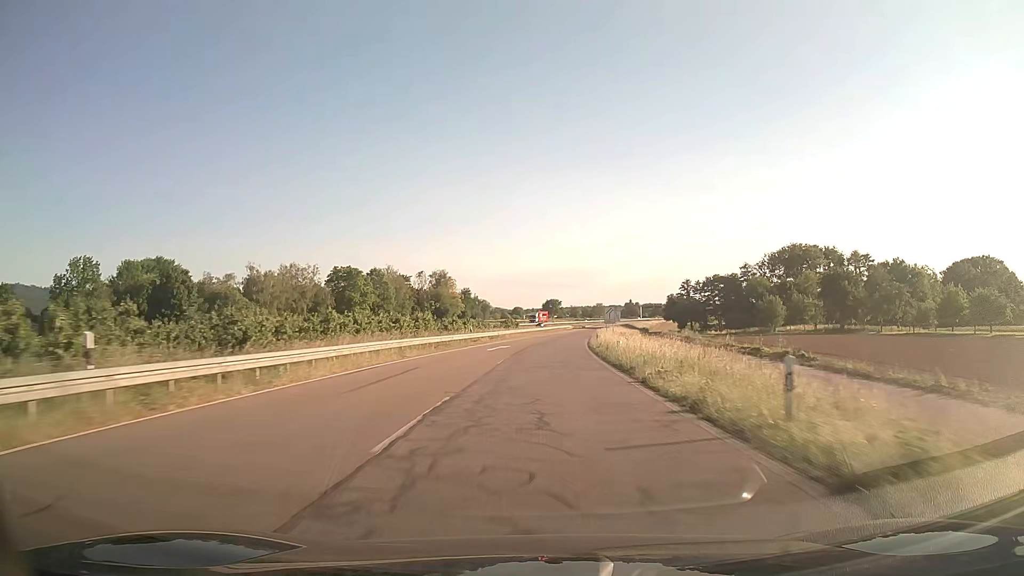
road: trunk_link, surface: asphalt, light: Day
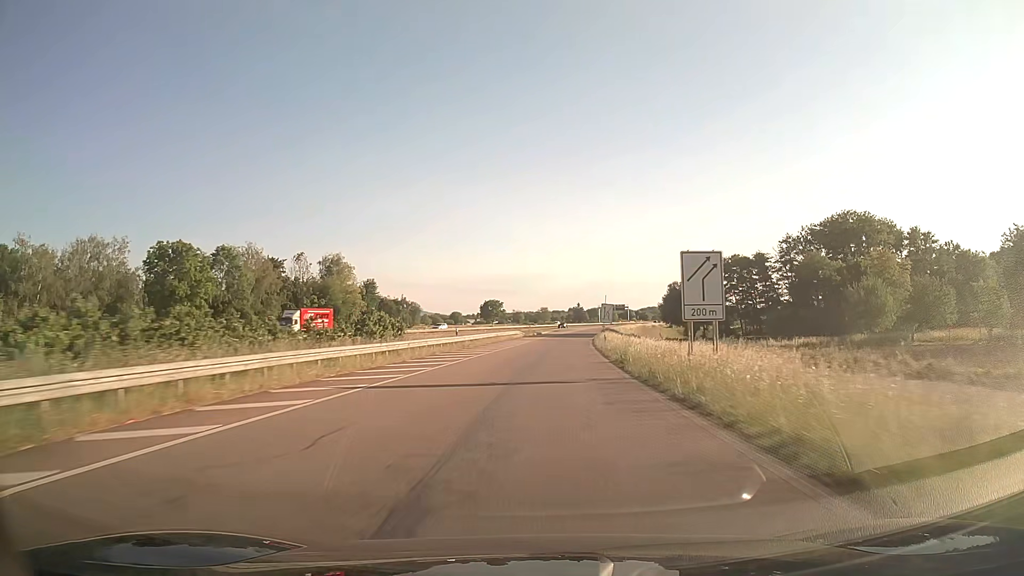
(+2.3, +61.3) m; +5°
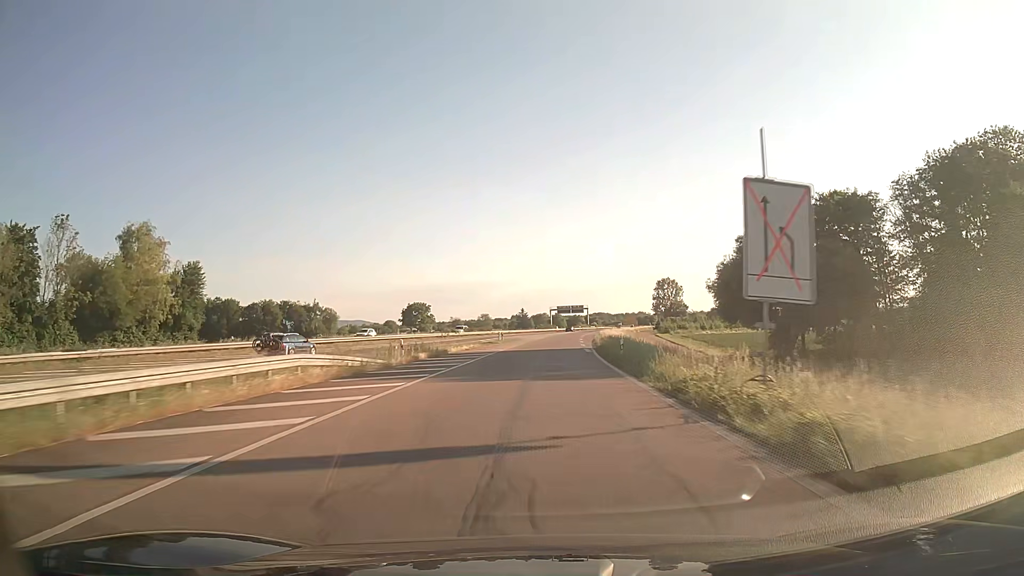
(+2.9, +61.2) m; +5°
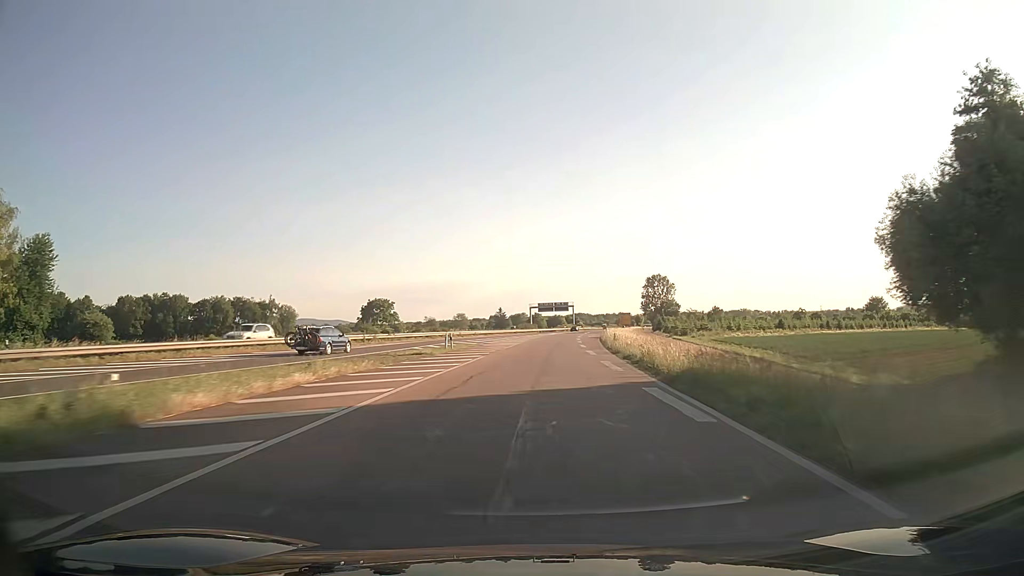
(+0.4, +30.5) m; +2°
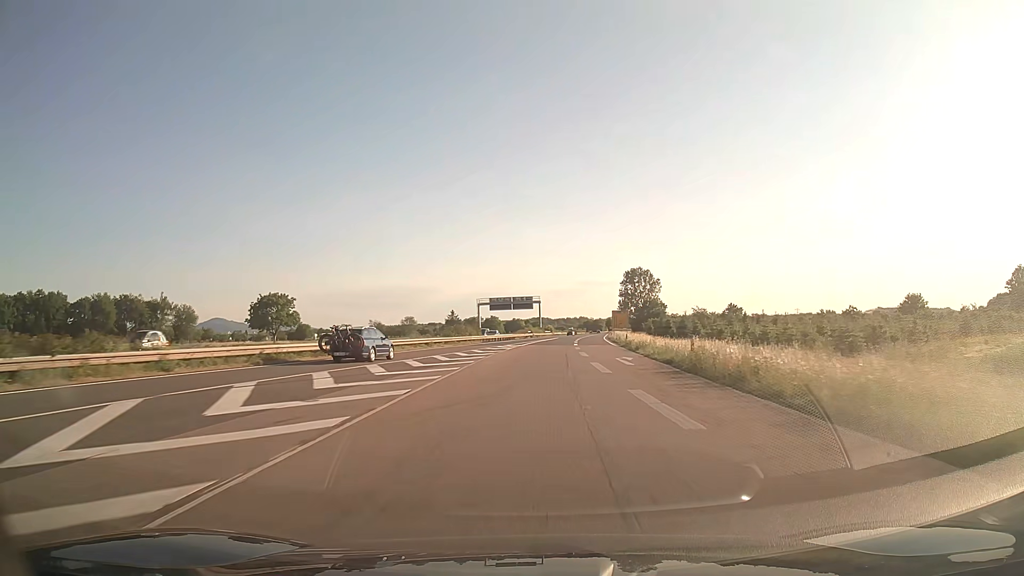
(+1.8, +59.9) m; +3°
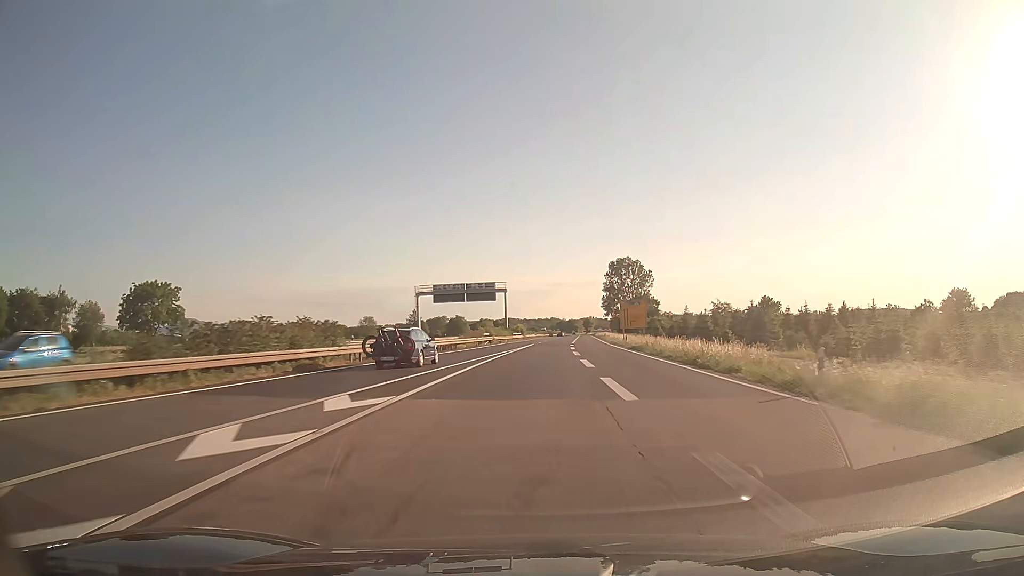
(+1.1, +43.8) m; +3°
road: trunk
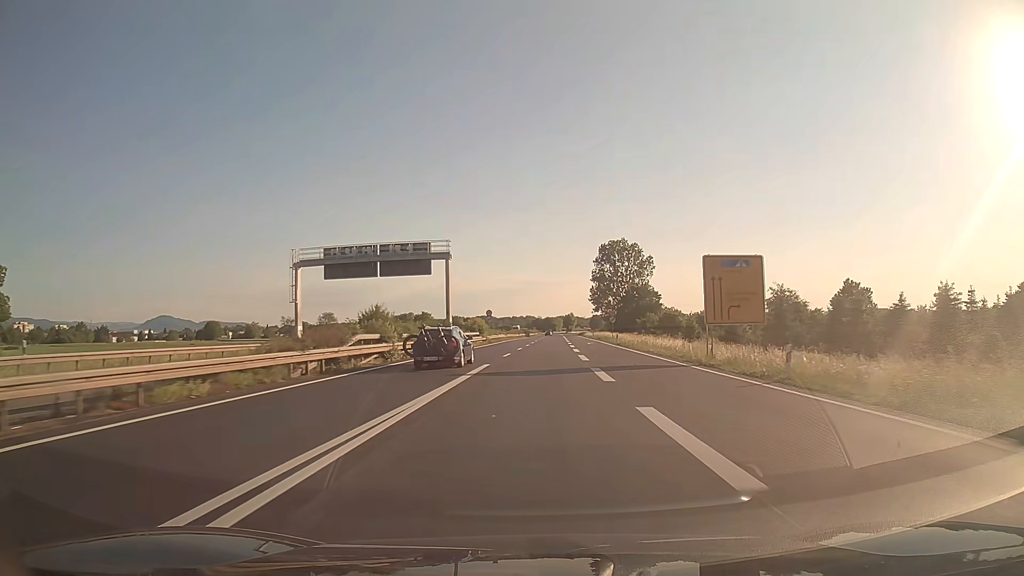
(+0.7, +43.2) m; +2°
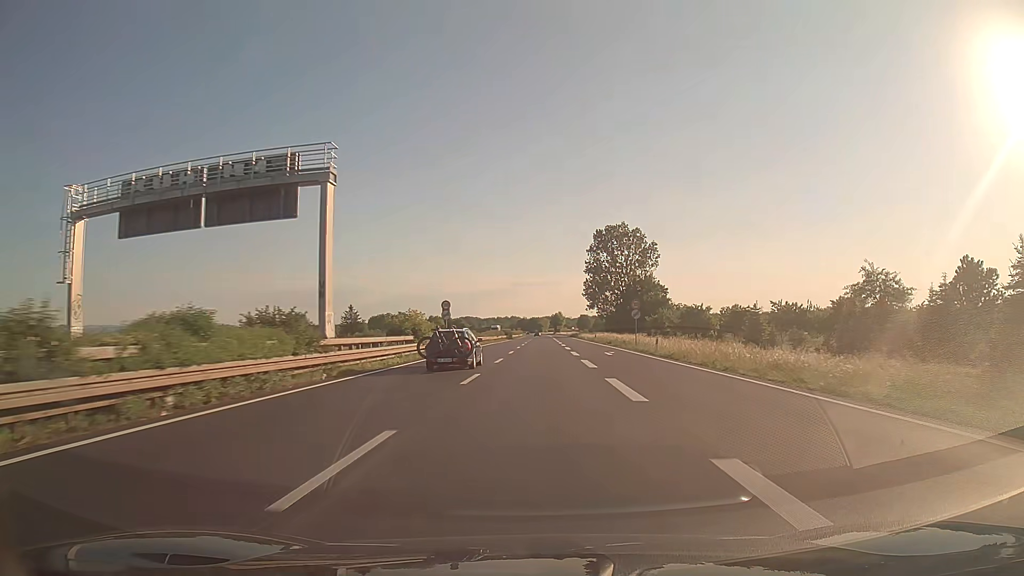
(+0.4, +28.8) m; +1°
(0, +10) (0, +20) (0, +30) (0, +40) (0, +50) (+1, +60) (+1, +70) (+1, +80) (+1, +90) (+1, +100) m
